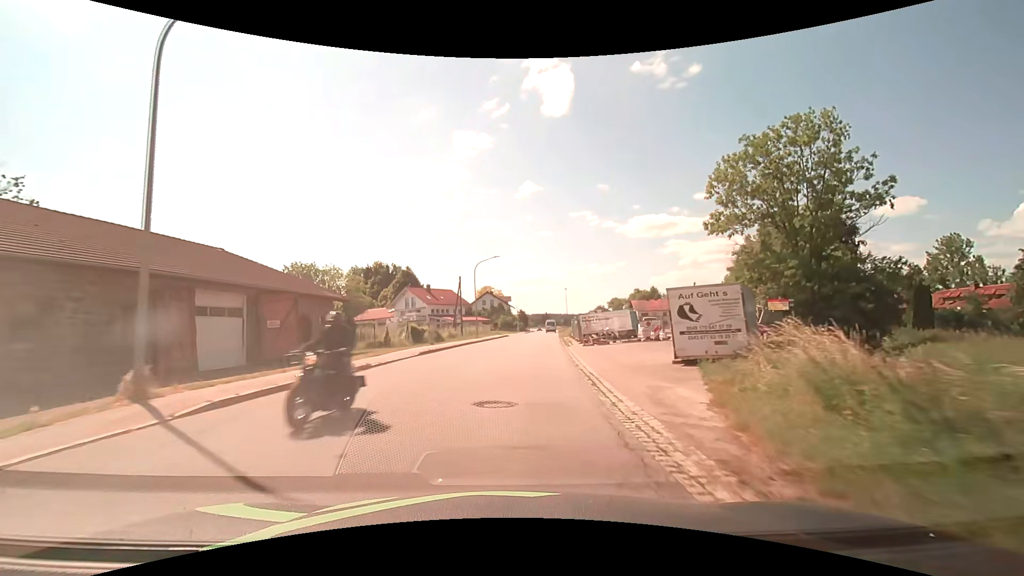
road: secondary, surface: asphalt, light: Day
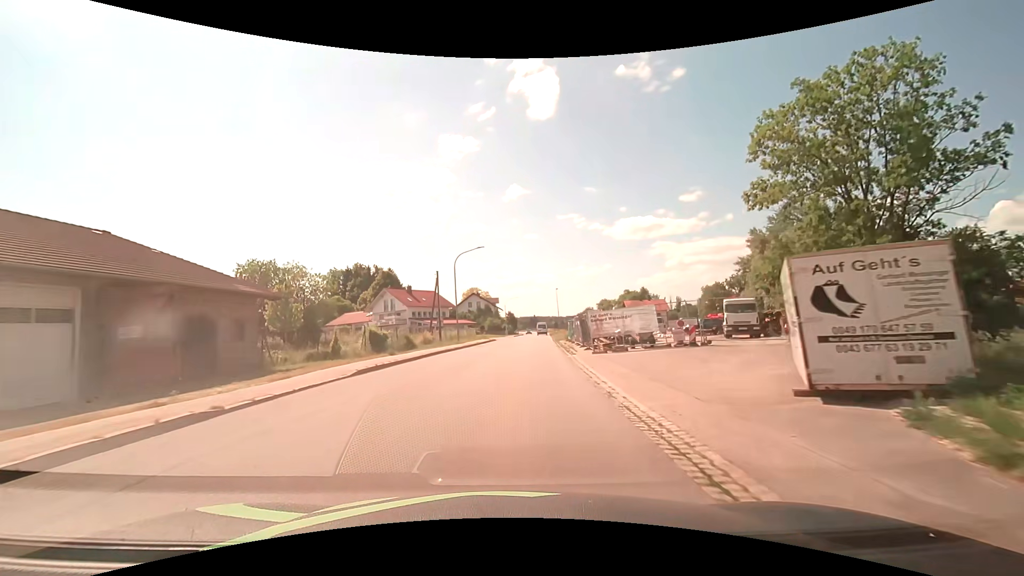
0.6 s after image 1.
(+0.1, +7.6) m; +2°
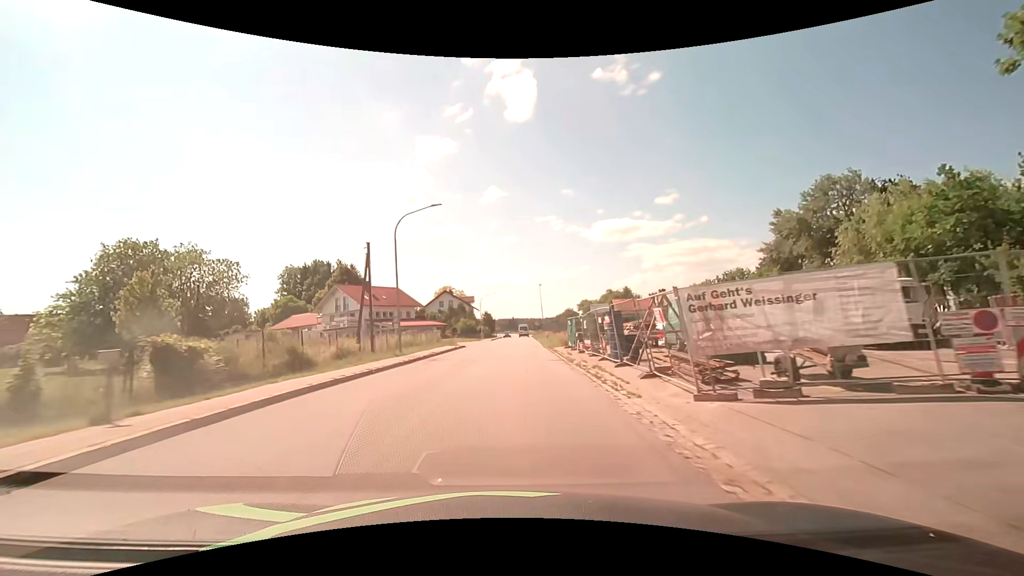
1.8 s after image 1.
(+0.3, +15.2) m; +3°
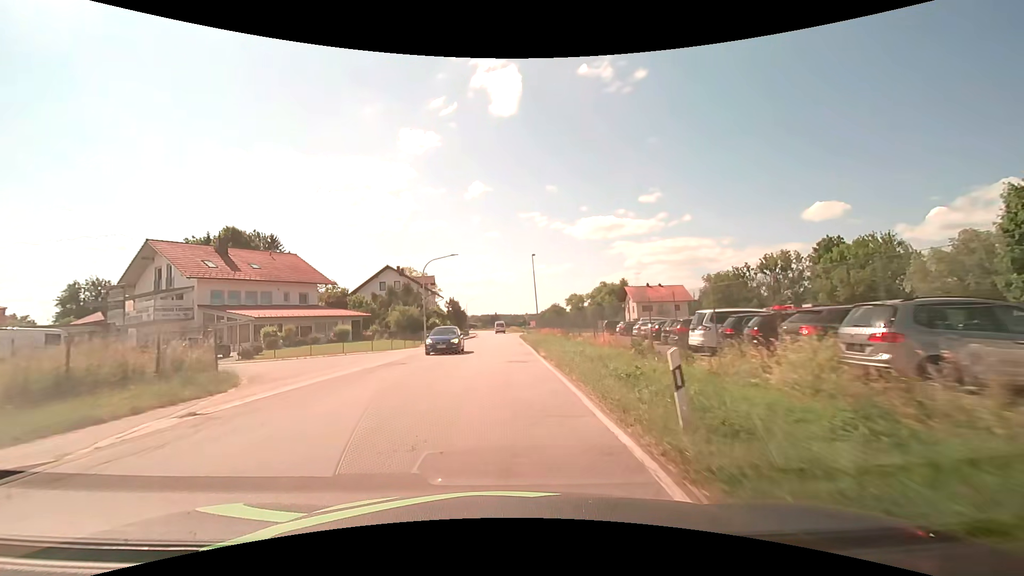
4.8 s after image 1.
(+1.1, +38.0) m; +2°
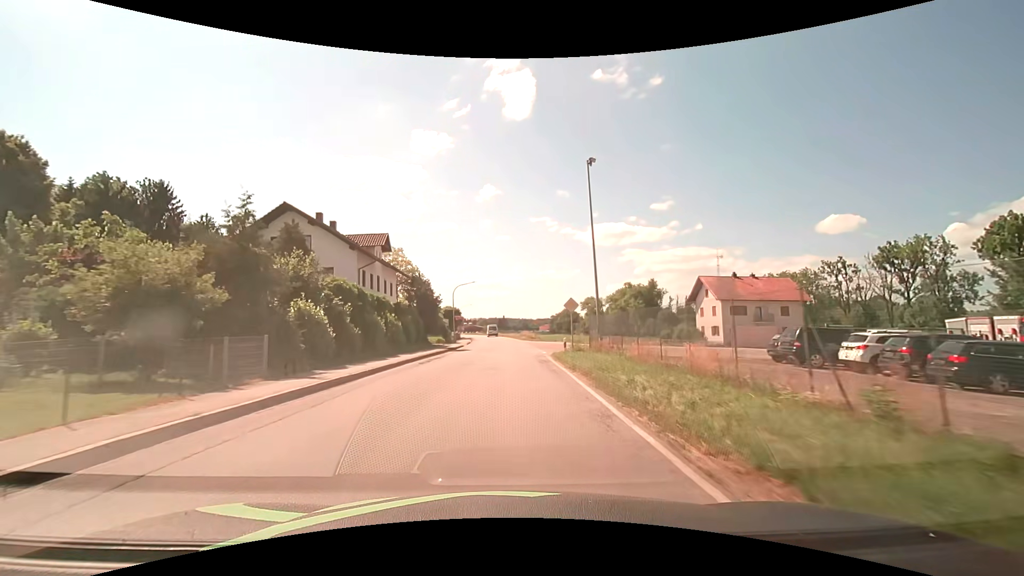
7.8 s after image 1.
(-0.4, +38.0) m; -1°
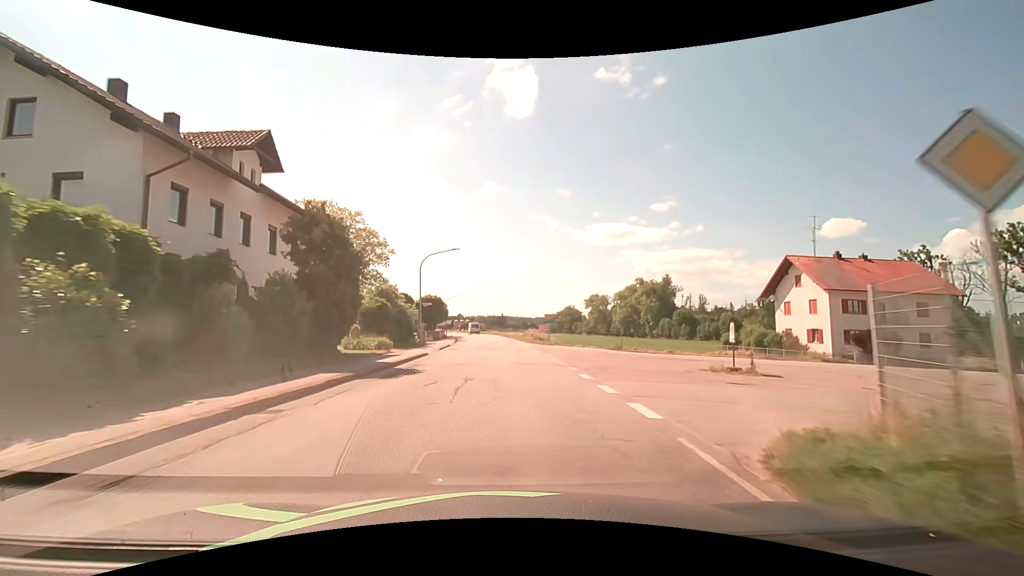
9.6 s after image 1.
(-0.1, +22.8) m; 0°
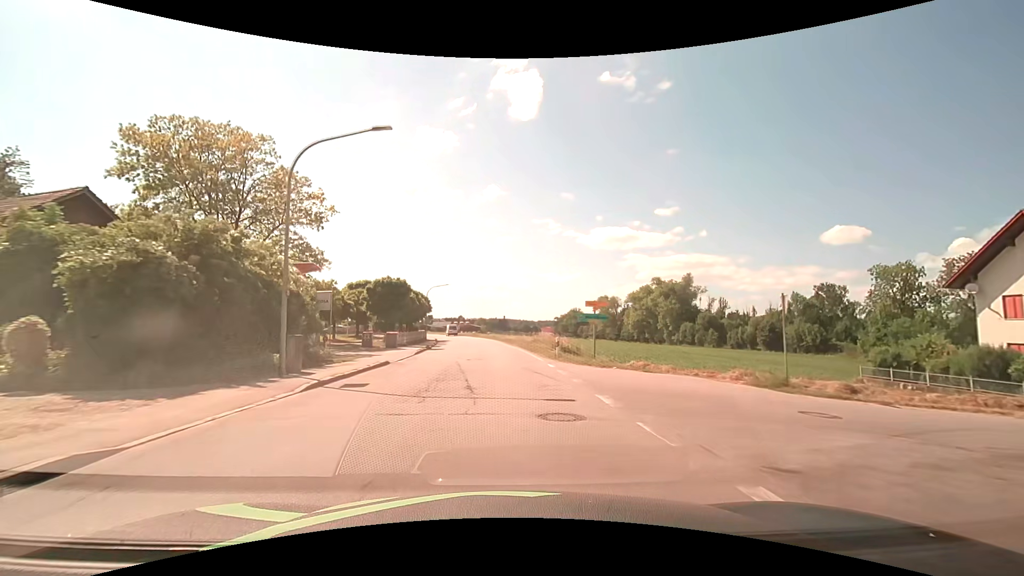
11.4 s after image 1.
(0.0, +22.8) m; 0°
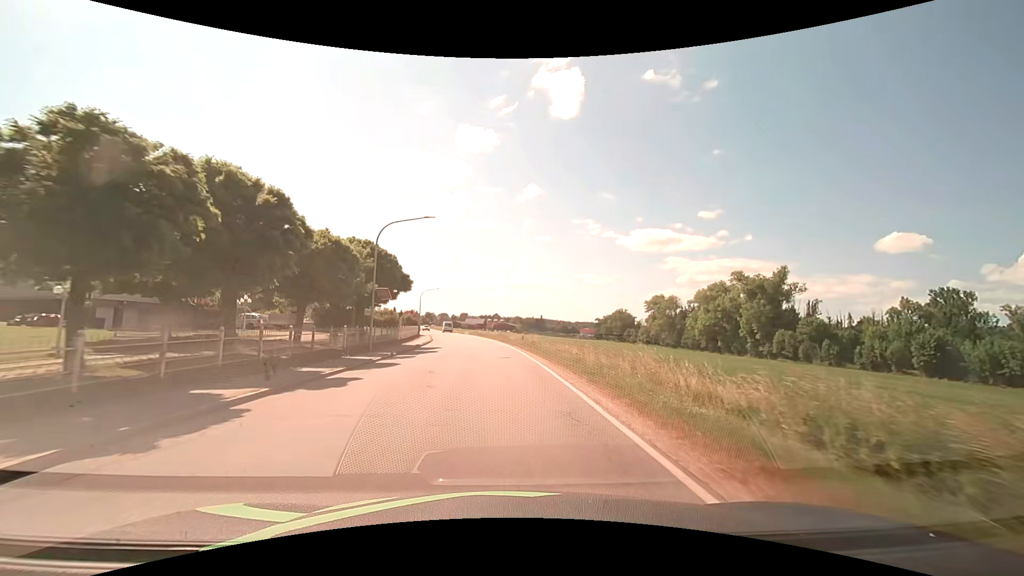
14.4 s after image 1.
(-1.1, +37.9) m; -4°
(0, +10) (0, +20) (-1, +30) (-2, +40) (-3, +50) (-4, +60) (-5, +70) (-7, +80) (-9, +89) (-10, +99) m
